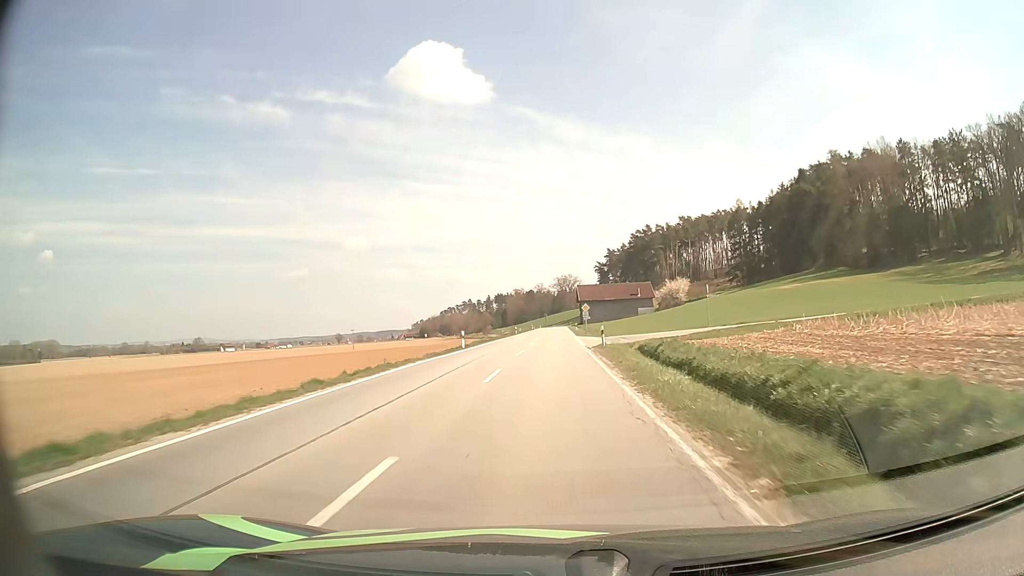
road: secondary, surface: asphalt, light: Day
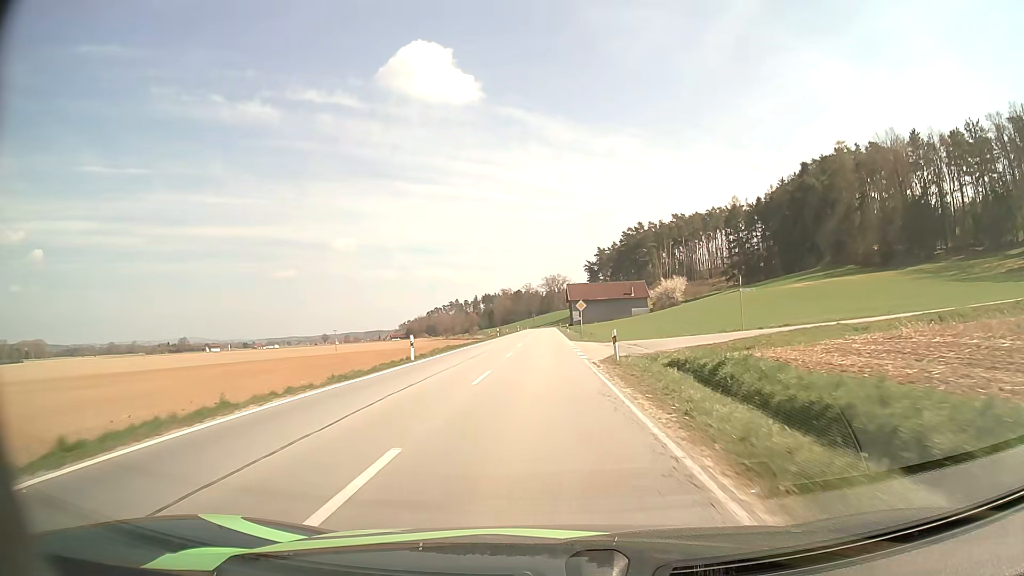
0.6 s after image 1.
(+0.1, +11.6) m; +1°
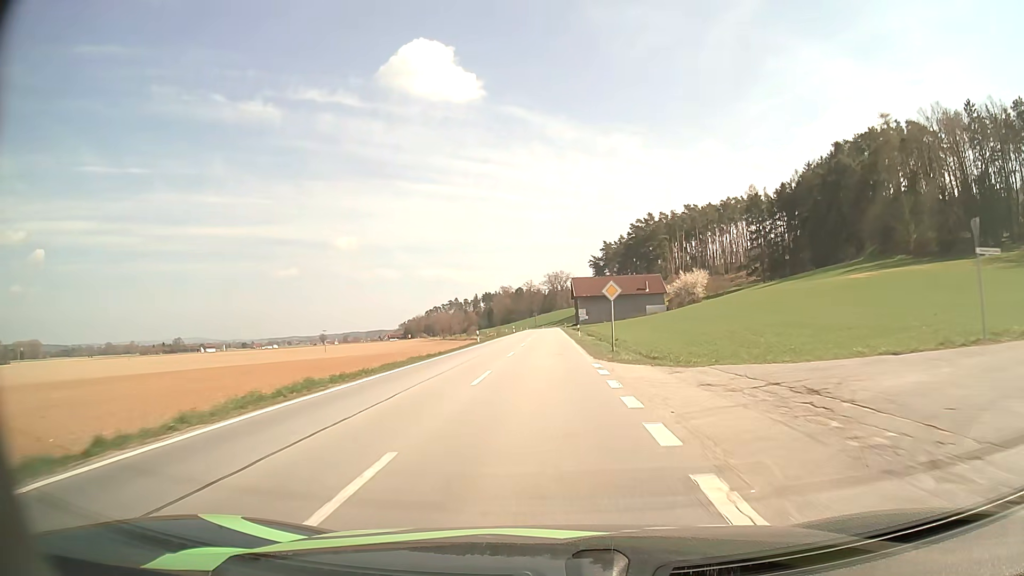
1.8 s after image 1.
(0.0, +23.0) m; 0°
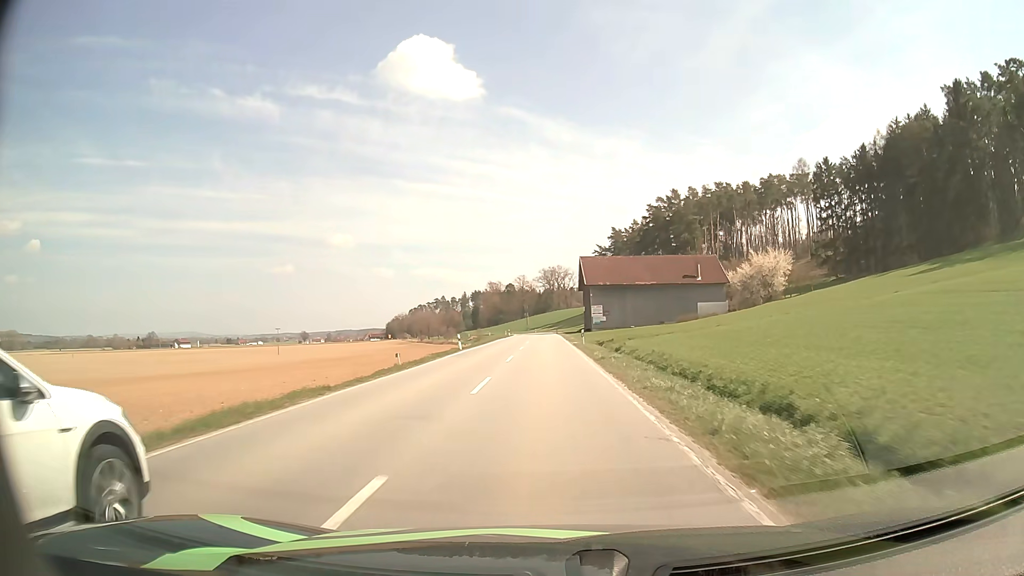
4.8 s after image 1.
(+0.1, +58.7) m; 0°
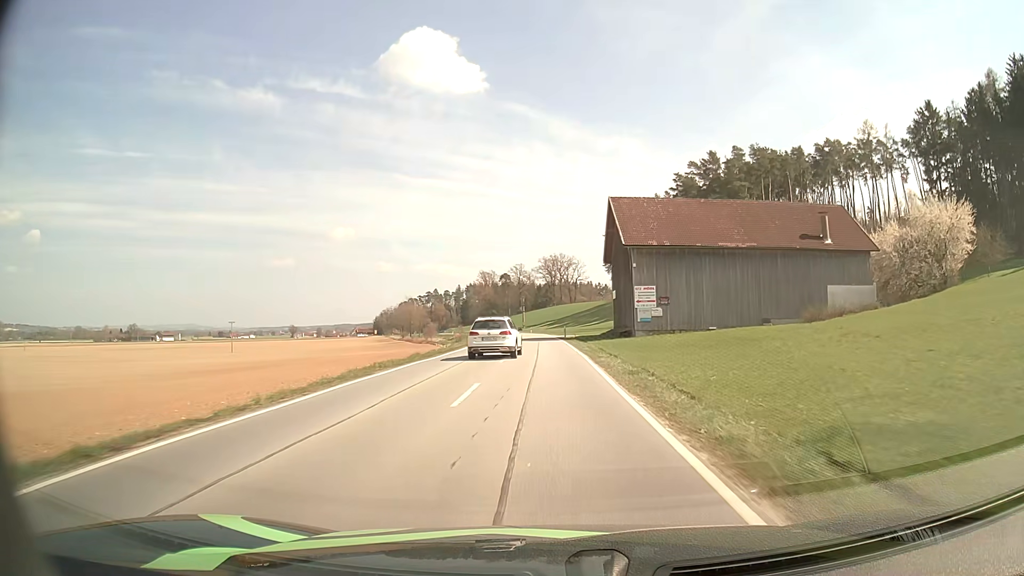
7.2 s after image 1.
(0.0, +48.2) m; 0°
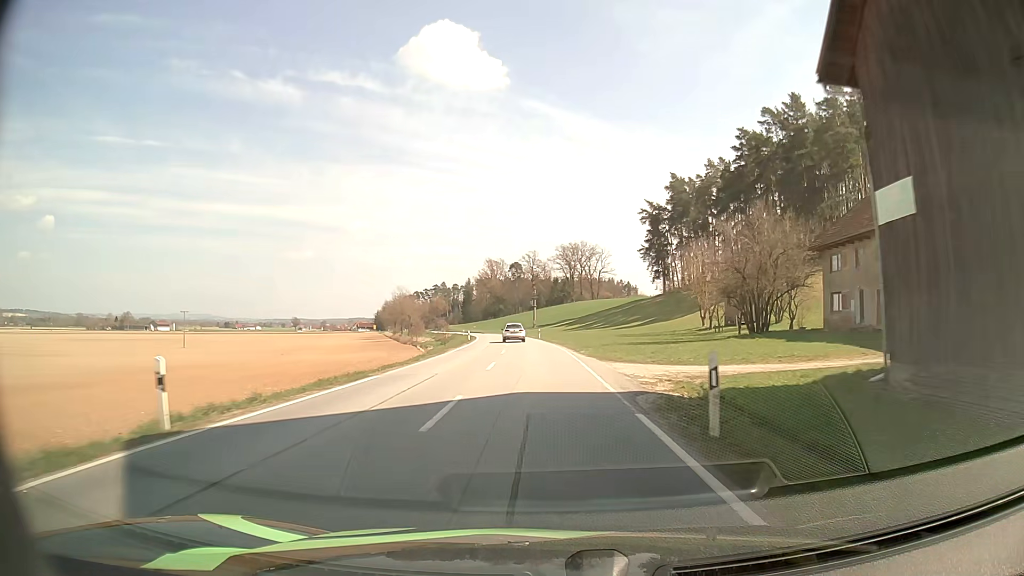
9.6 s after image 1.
(-0.3, +48.3) m; -1°
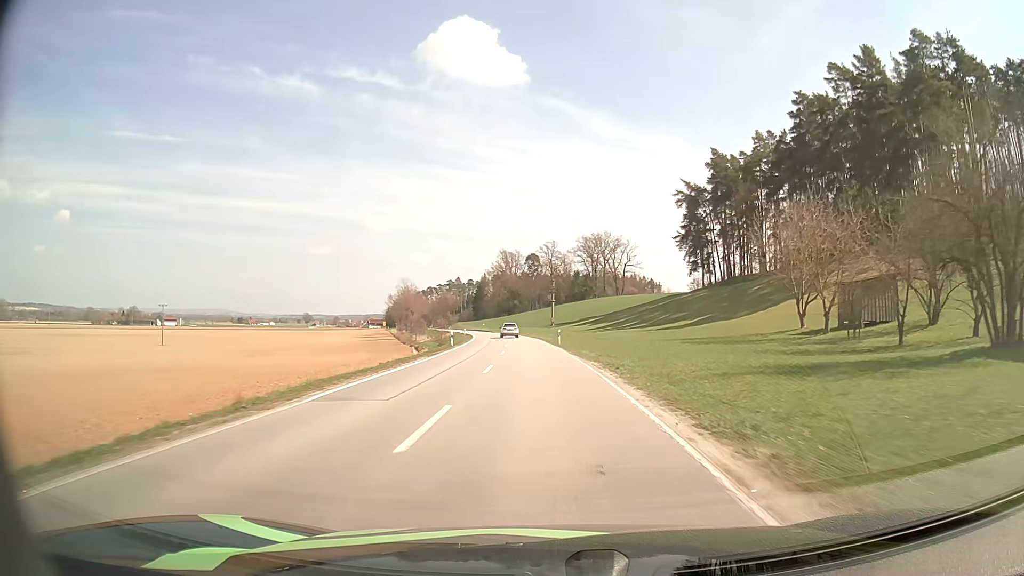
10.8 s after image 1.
(-0.3, +24.5) m; -1°
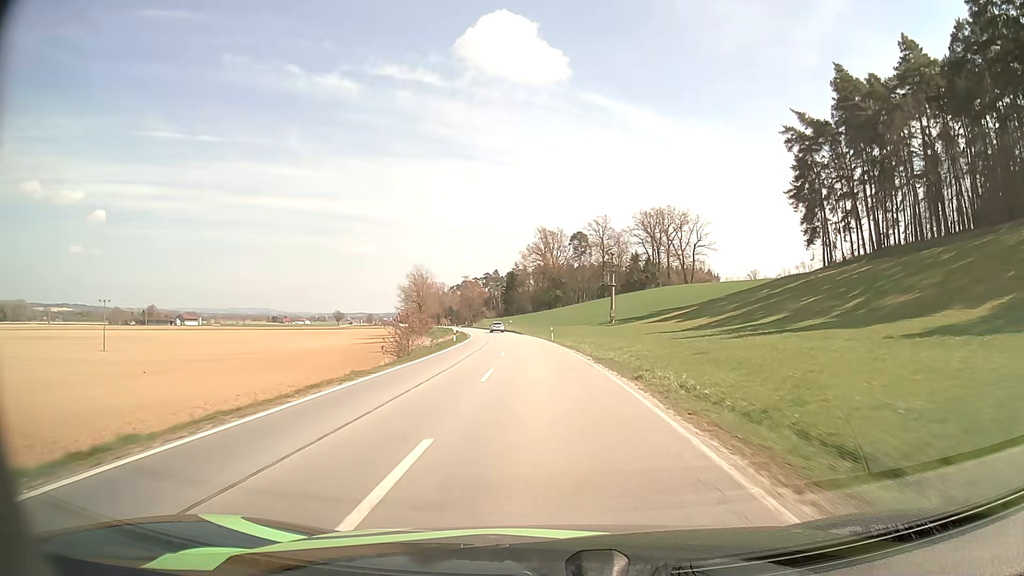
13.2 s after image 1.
(-1.6, +49.5) m; -4°
(0, +10) (0, +20) (-1, +30) (-1, +40) (-2, +50) (-2, +60) (-3, +70) (-4, +80) (-6, +90) (-7, +100) m
